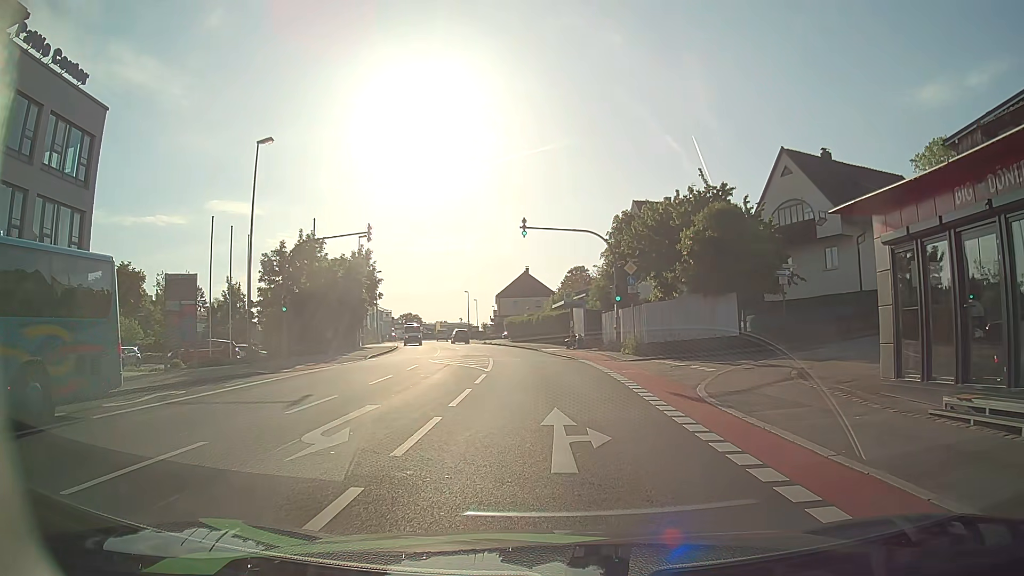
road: tertiary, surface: asphalt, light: Day
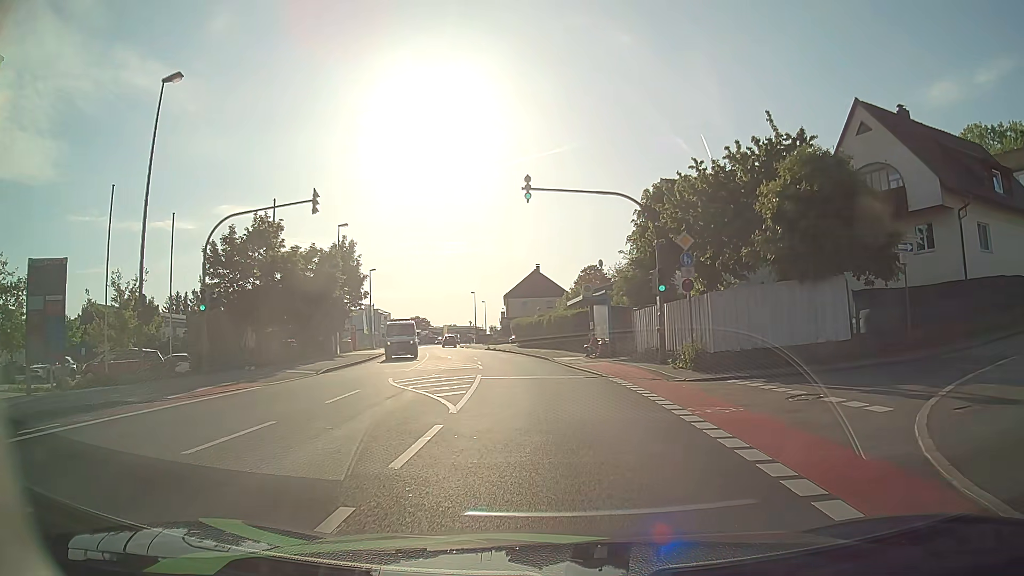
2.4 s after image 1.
(-0.1, +9.9) m; -1°
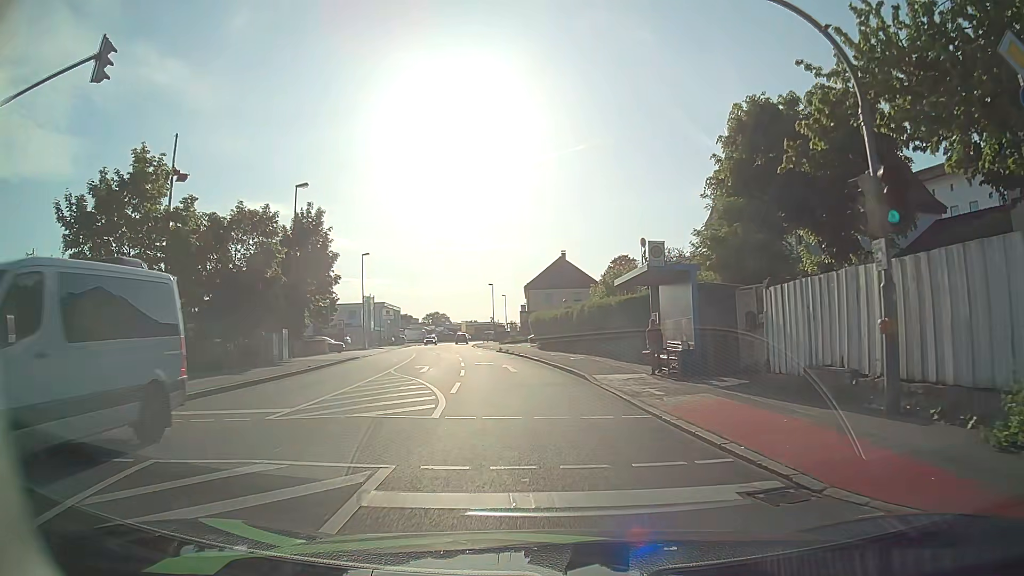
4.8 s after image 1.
(-0.3, +14.9) m; -2°
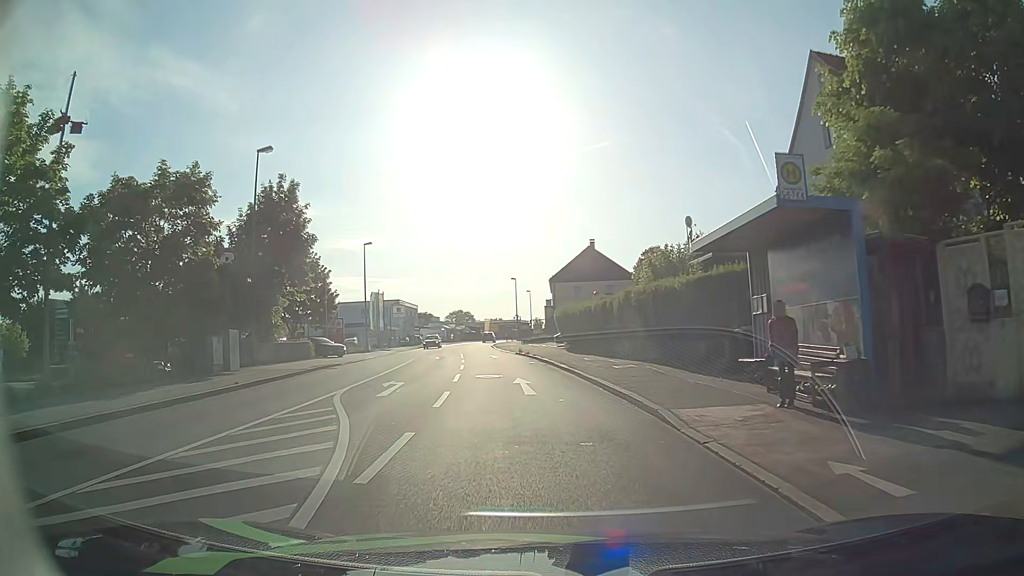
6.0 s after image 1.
(-0.1, +9.1) m; -2°
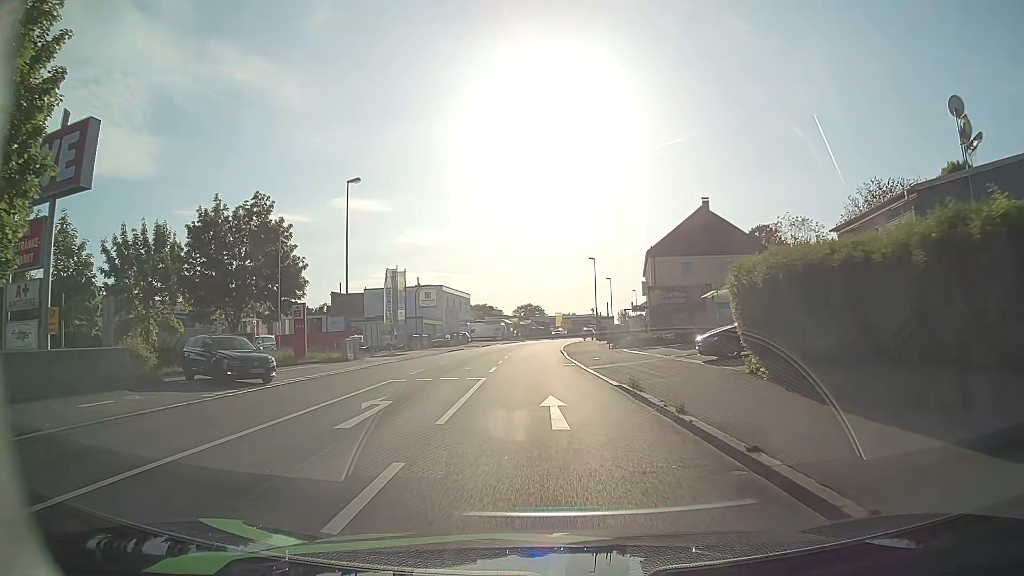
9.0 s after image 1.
(-1.9, +26.6) m; -6°
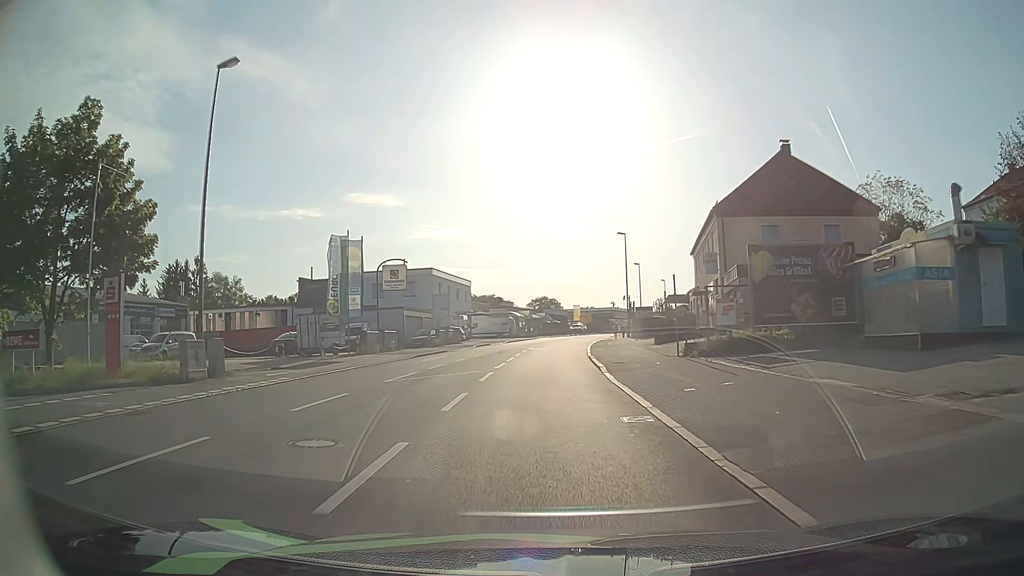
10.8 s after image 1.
(-0.2, +18.3) m; -1°
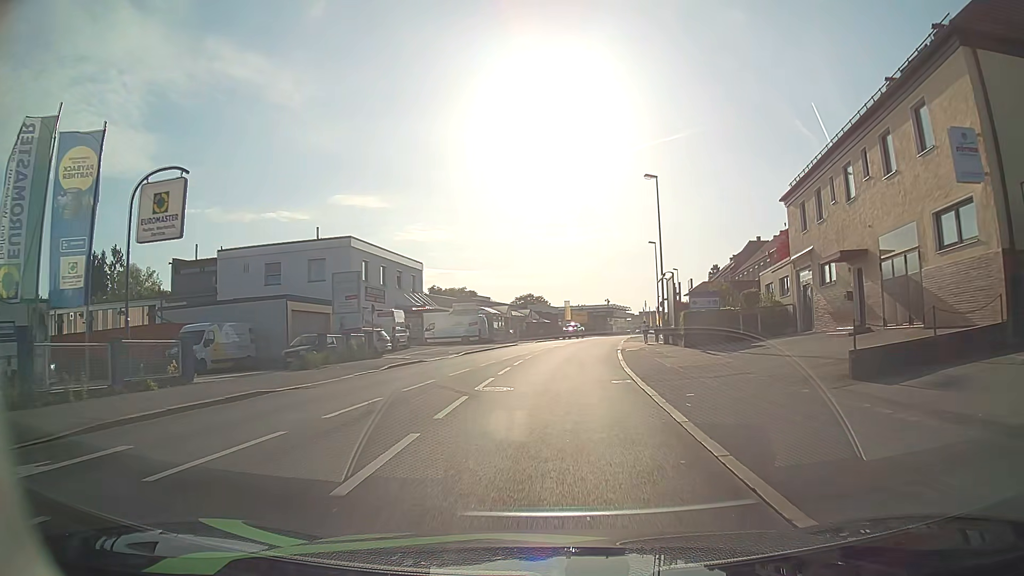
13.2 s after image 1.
(+0.1, +25.8) m; +1°
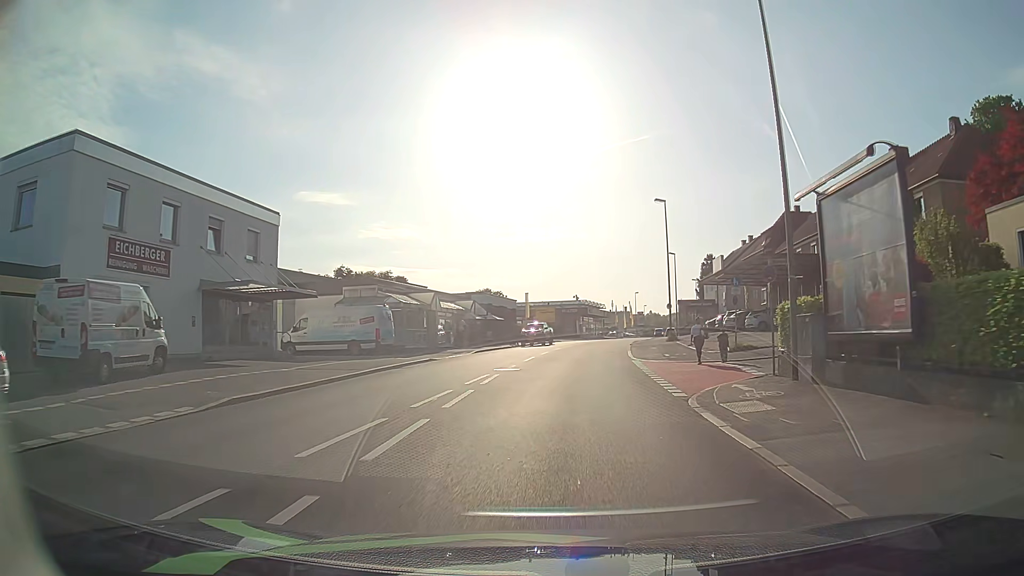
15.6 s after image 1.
(+0.6, +26.1) m; +3°
(0, +10) (+1, +20) (+1, +30) (+2, +40) (+4, +50) (+5, +60) (+7, +69) (+9, +79) (+12, +89) (+15, +99) m
